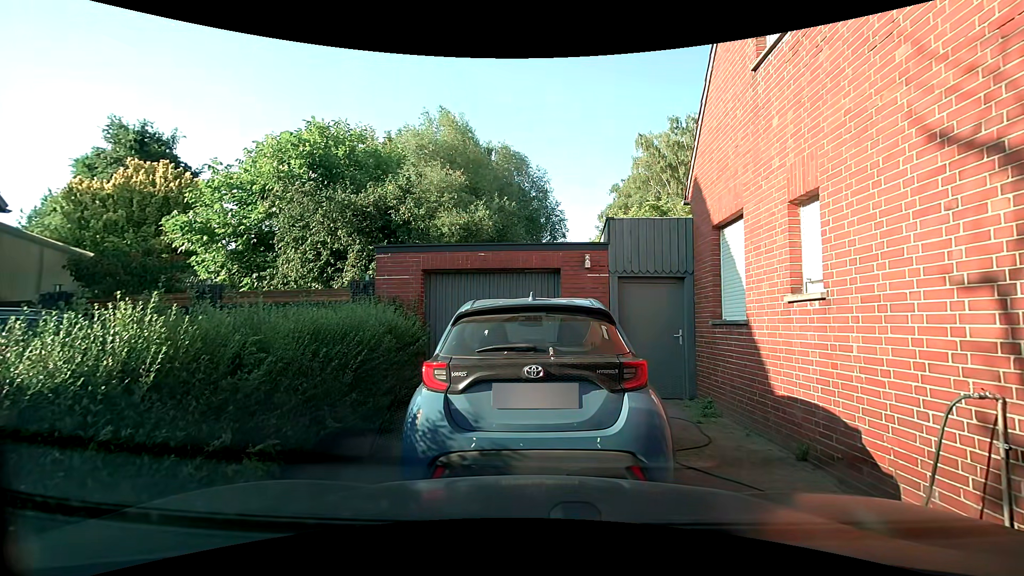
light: Day
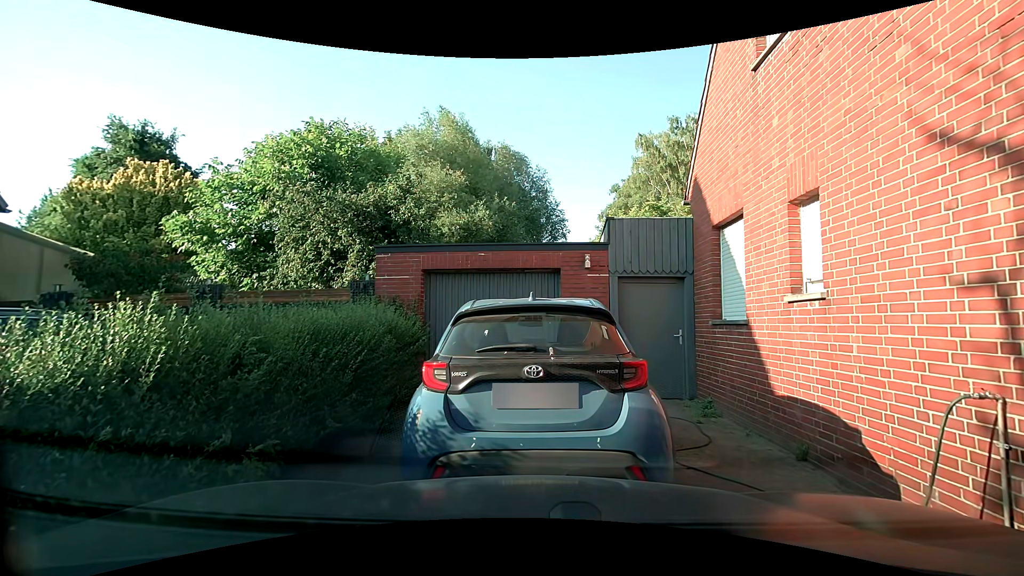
(0.0, 0.0) m; 0°
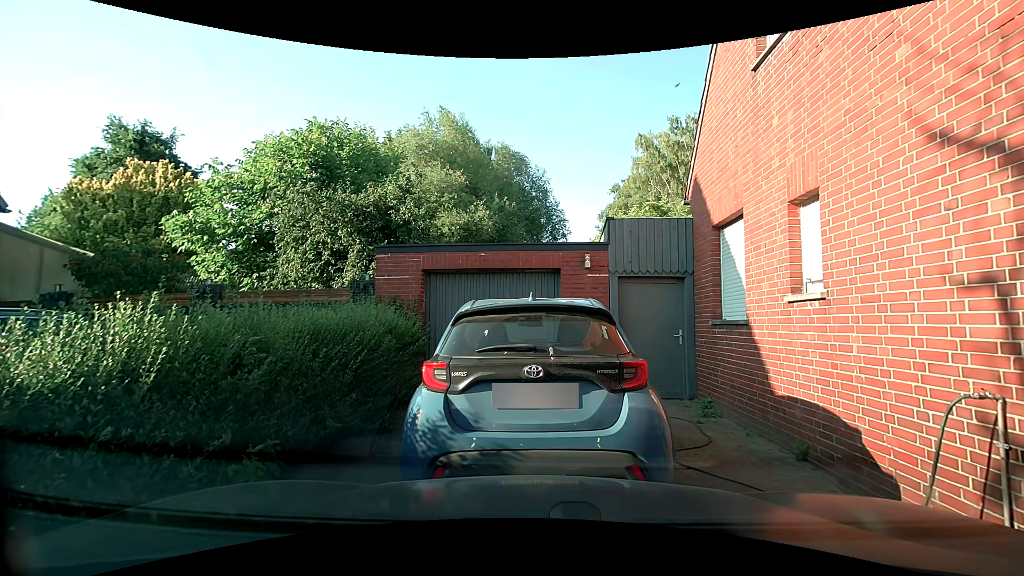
(0.0, 0.0) m; 0°
